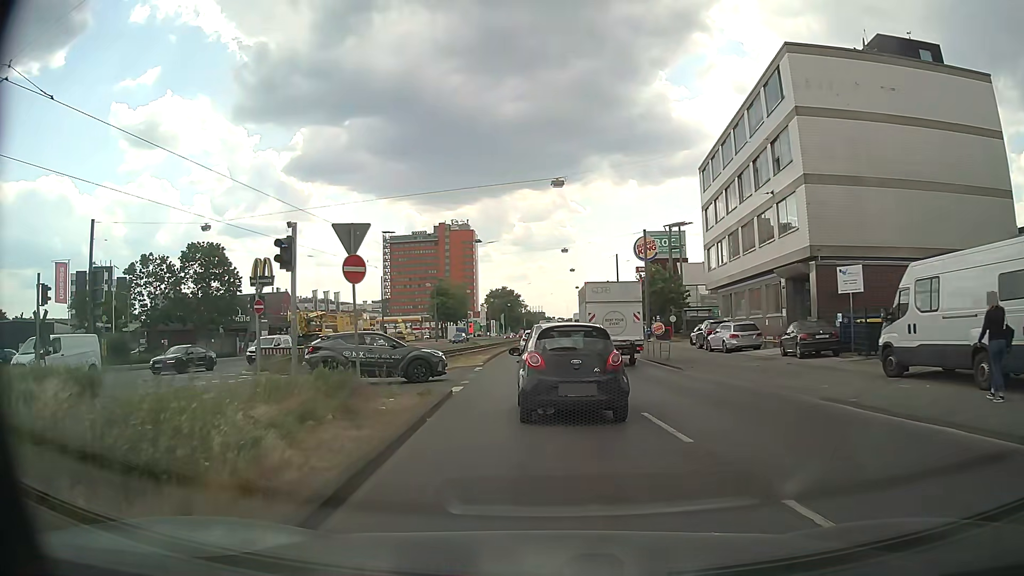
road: primary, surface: asphalt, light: Day
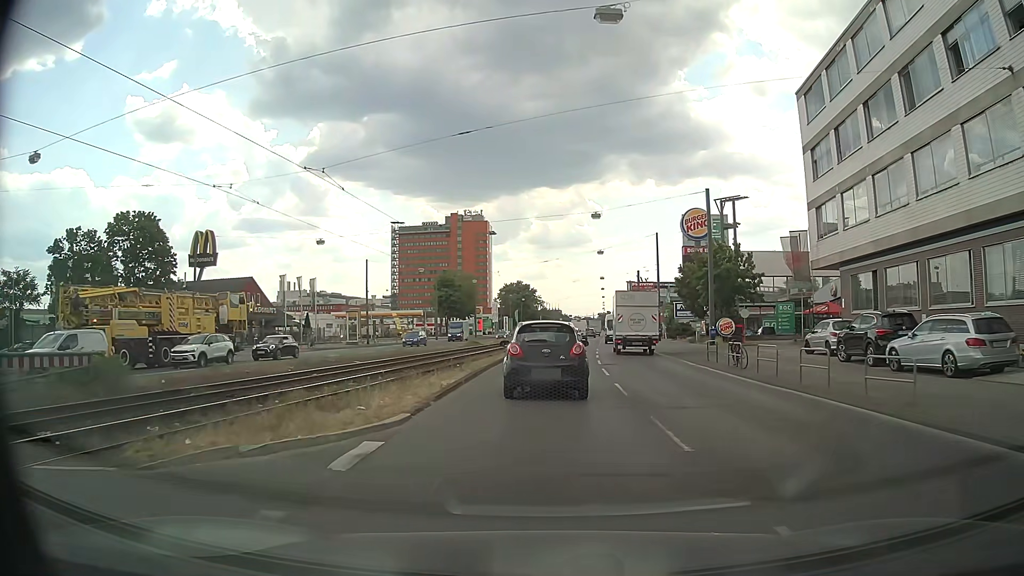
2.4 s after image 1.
(-0.1, +18.9) m; -1°
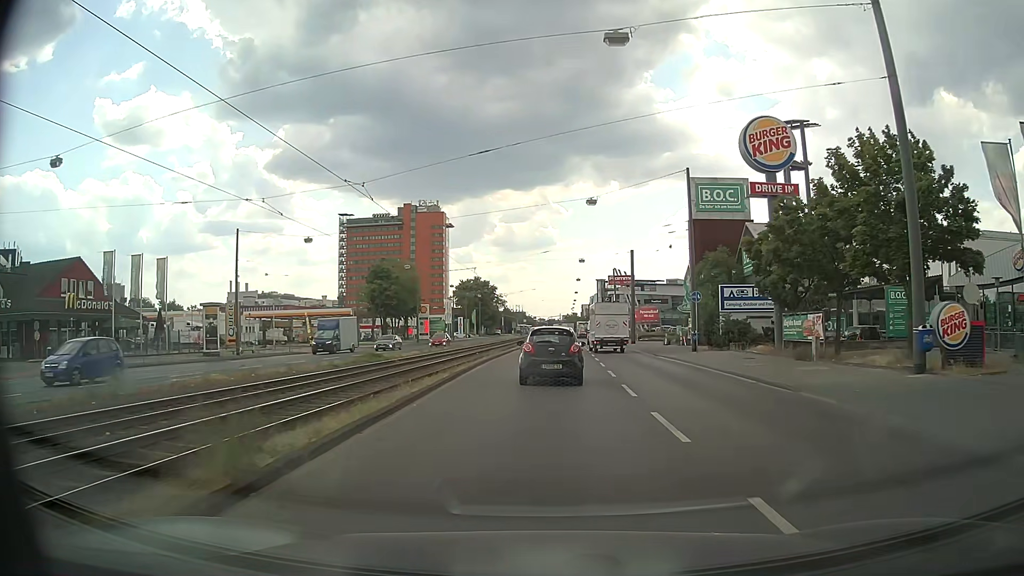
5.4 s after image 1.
(+0.9, +29.8) m; +3°
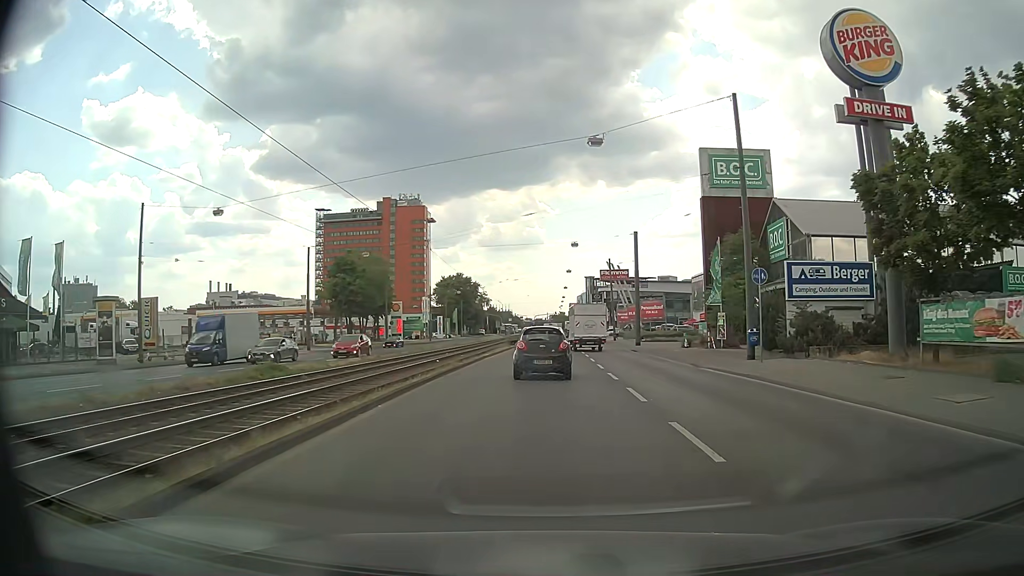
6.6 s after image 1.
(+0.2, +13.7) m; +1°
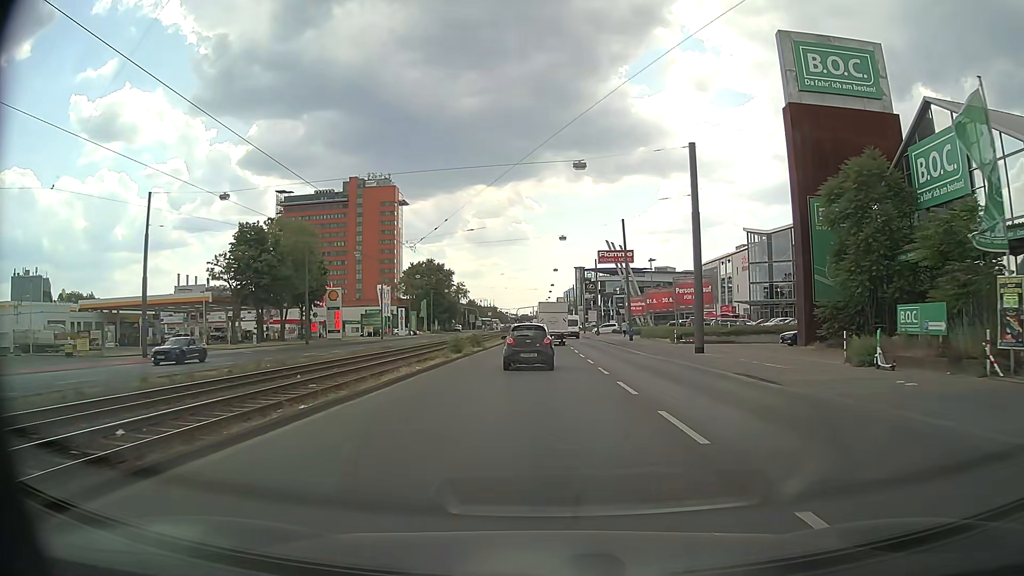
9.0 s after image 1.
(+0.3, +29.4) m; +1°
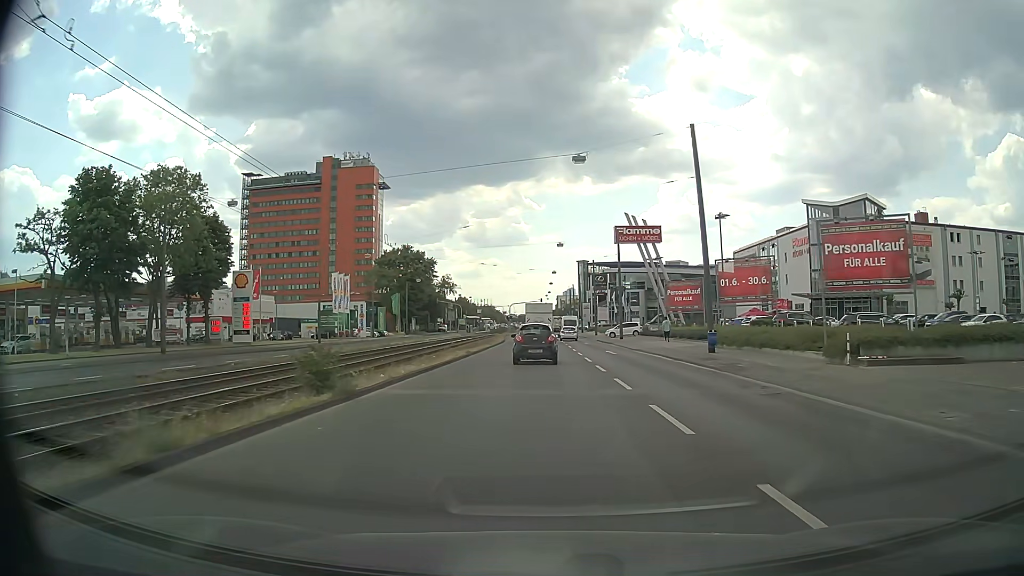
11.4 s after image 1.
(0.0, +29.1) m; 0°
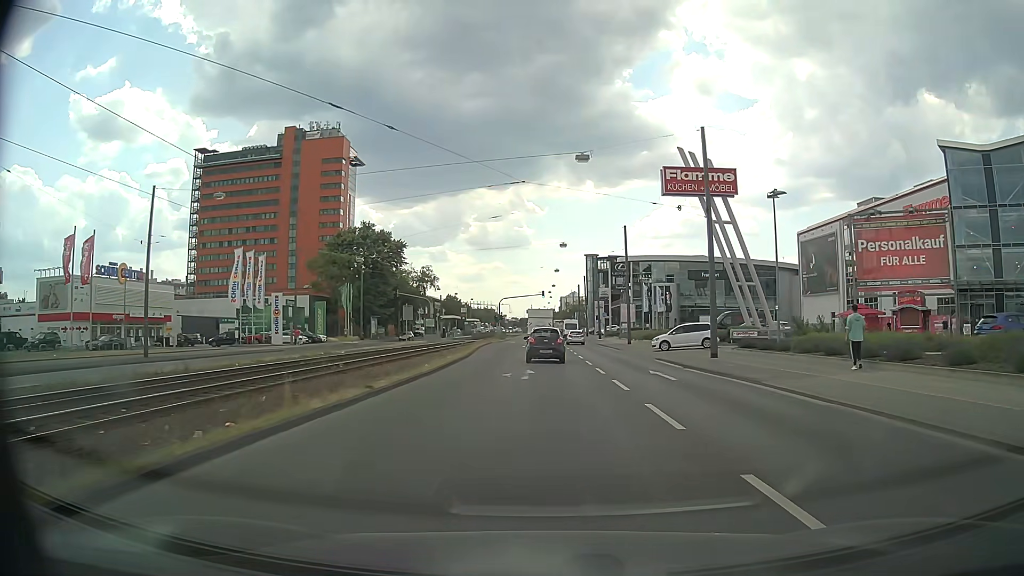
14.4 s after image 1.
(-0.1, +35.4) m; 0°
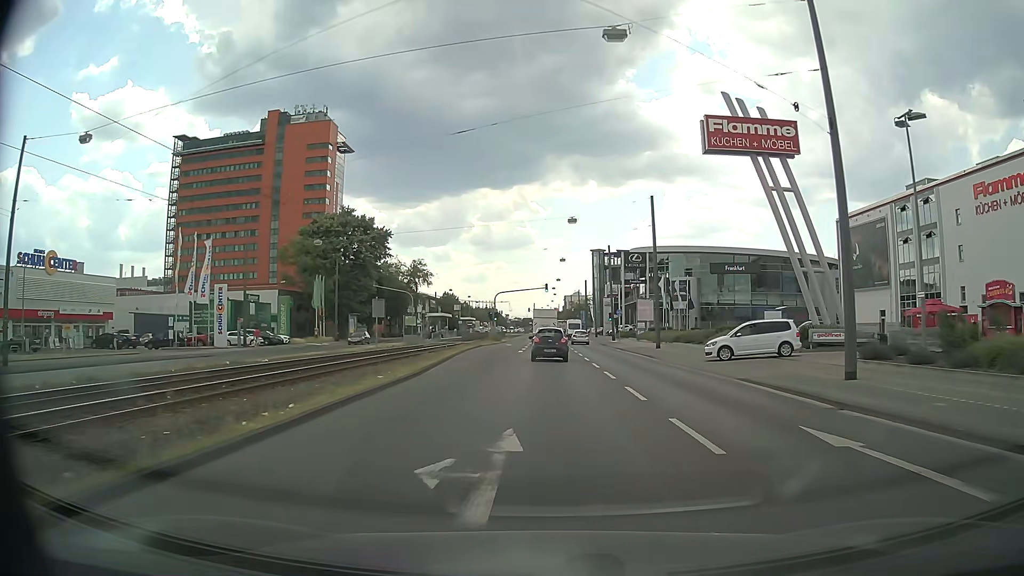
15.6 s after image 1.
(0.0, +14.0) m; 0°
(0, +10) (0, +20) (0, +30) (0, +40) (0, +50) (0, +60) (0, +70) (0, +80) (0, +90) (+1, +100) m
